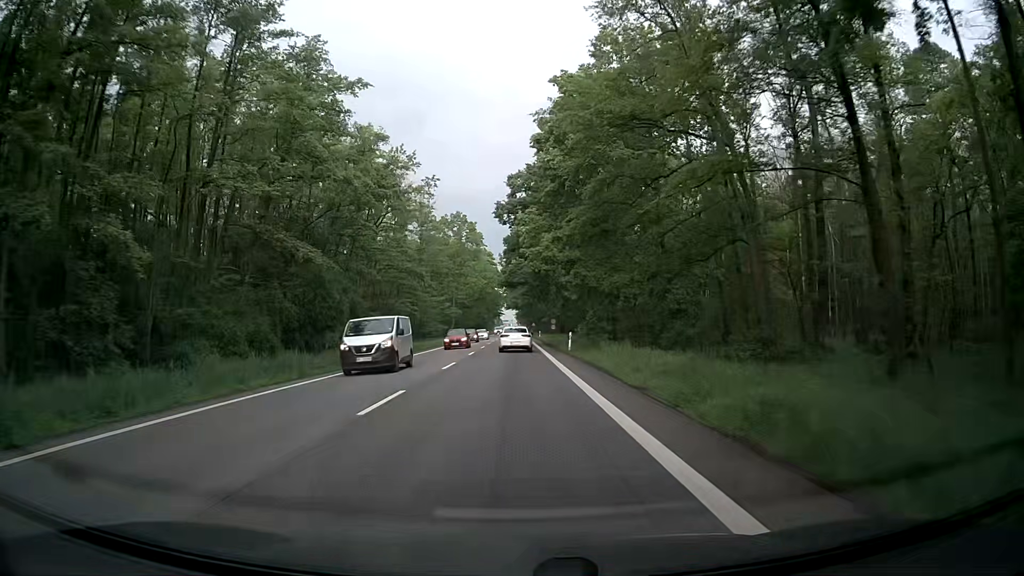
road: secondary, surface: asphalt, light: Day
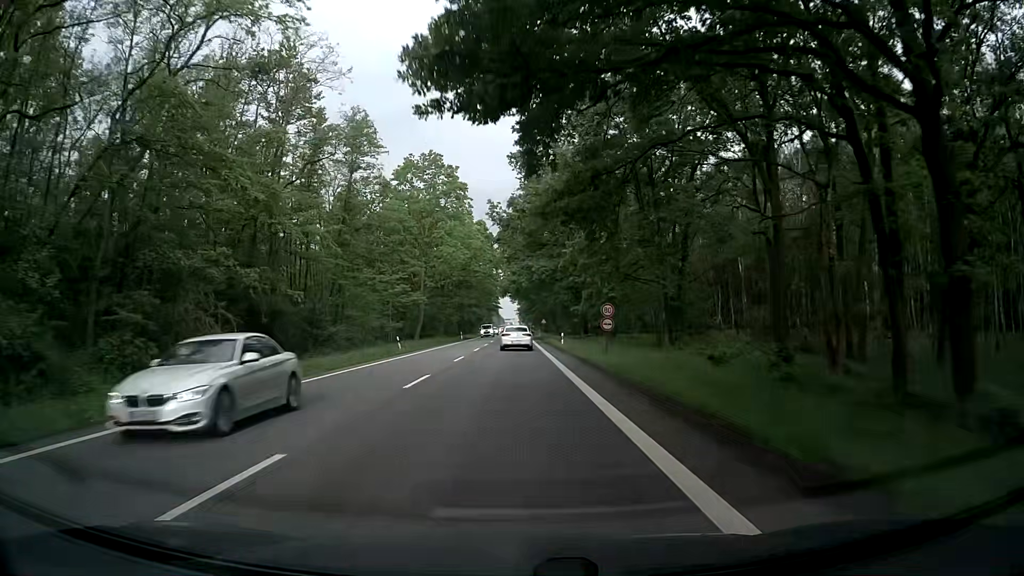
(+0.4, +44.2) m; +1°
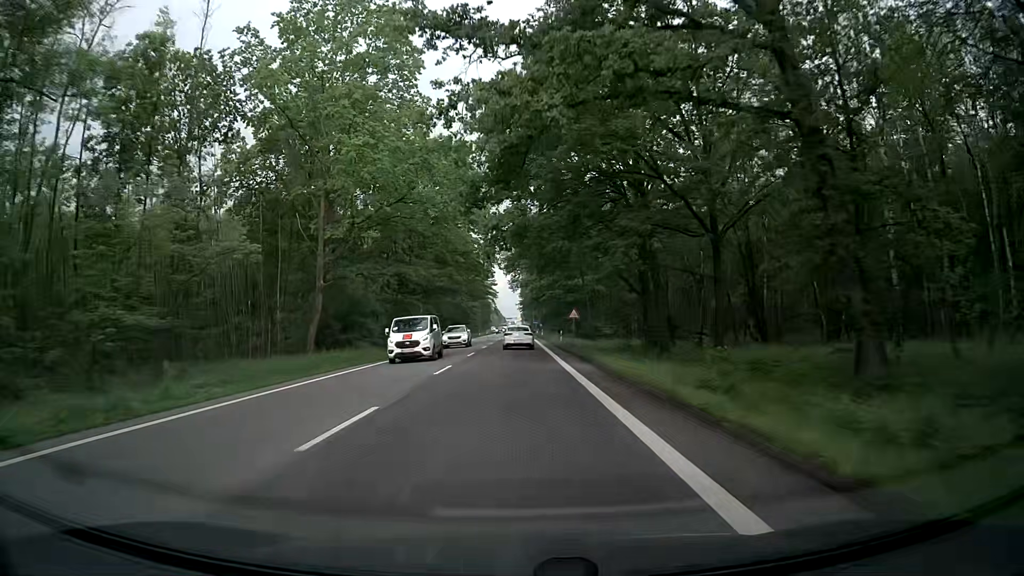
(-0.2, +44.4) m; -1°
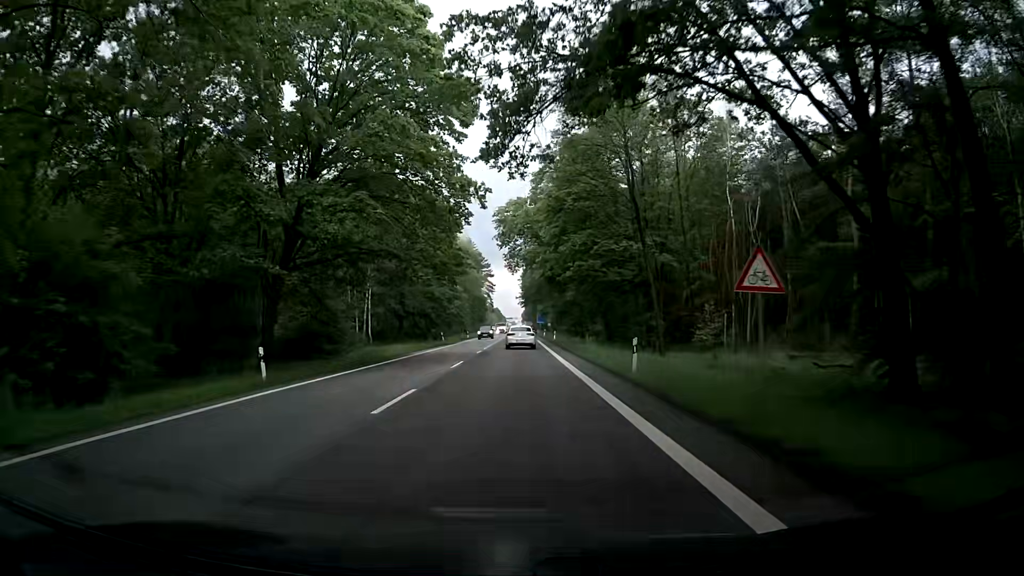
(+0.1, +33.3) m; 0°
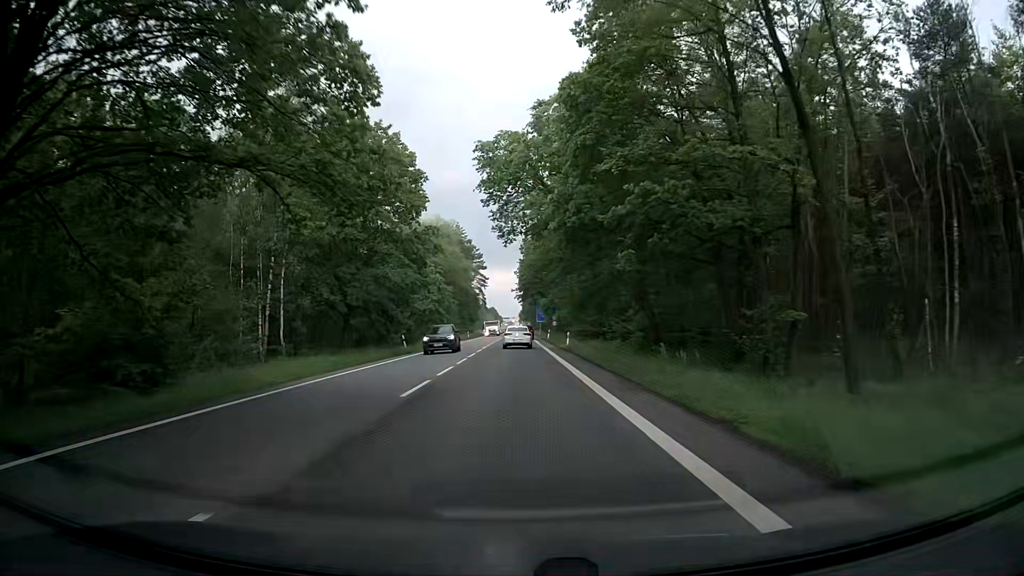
(+0.2, +22.2) m; +1°
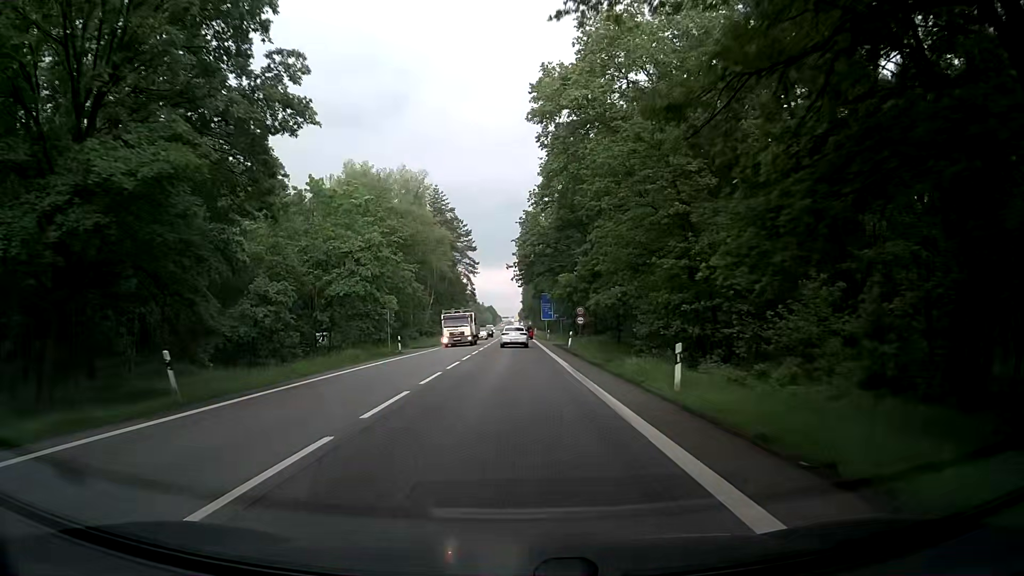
(-0.1, +33.4) m; -1°
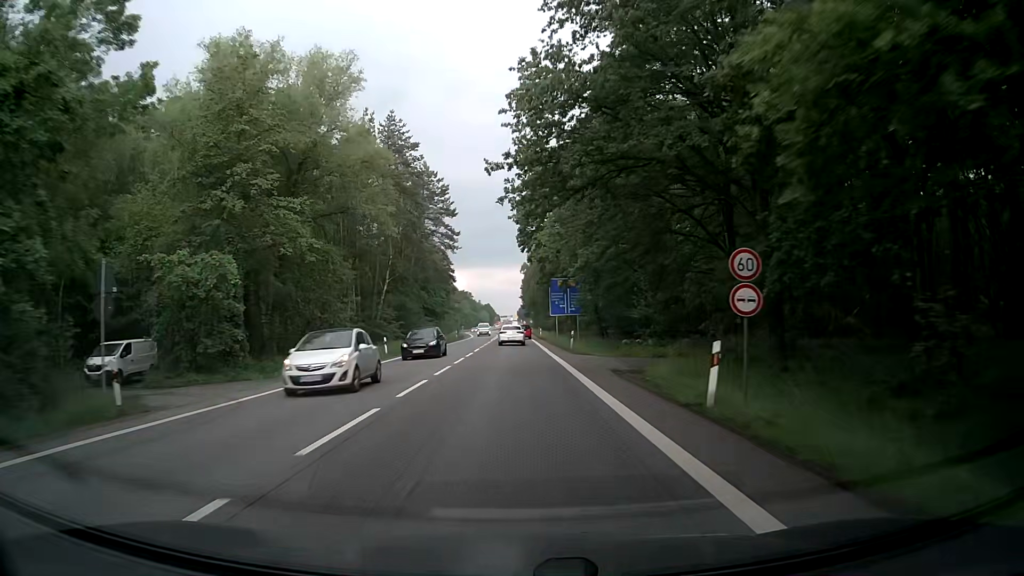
(+0.1, +33.4) m; 0°
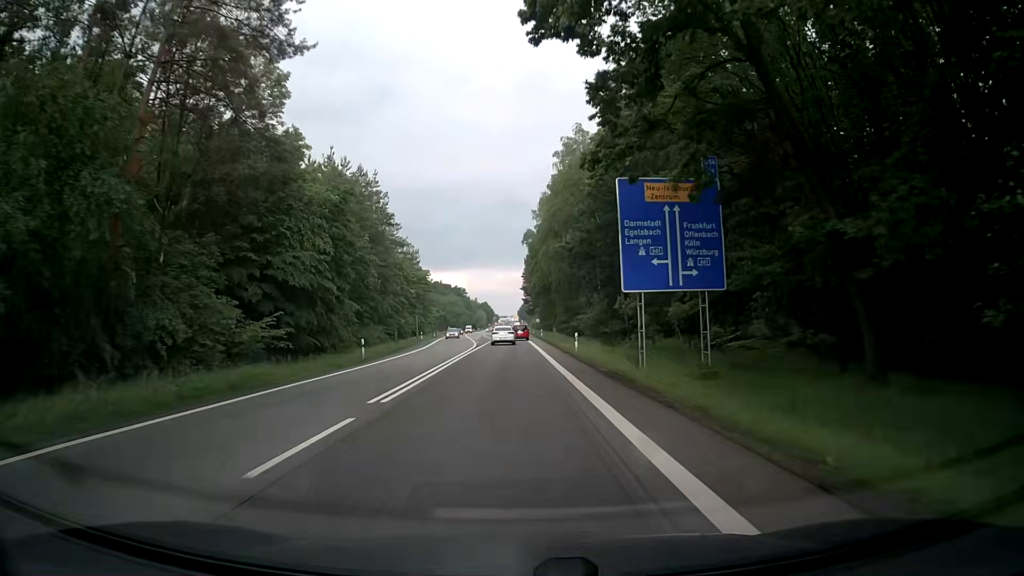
(-0.1, +55.5) m; -1°
(0, +10) (0, +20) (+1, +30) (+1, +40) (+1, +50) (+1, +60) (+1, +70) (+1, +80) (+1, +90) (+1, +100) m
